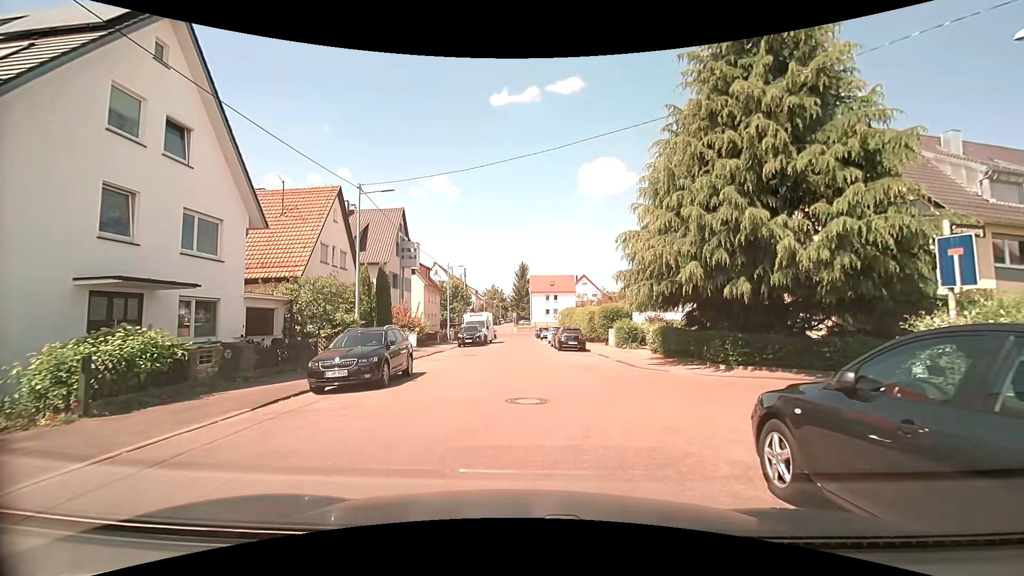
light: Day
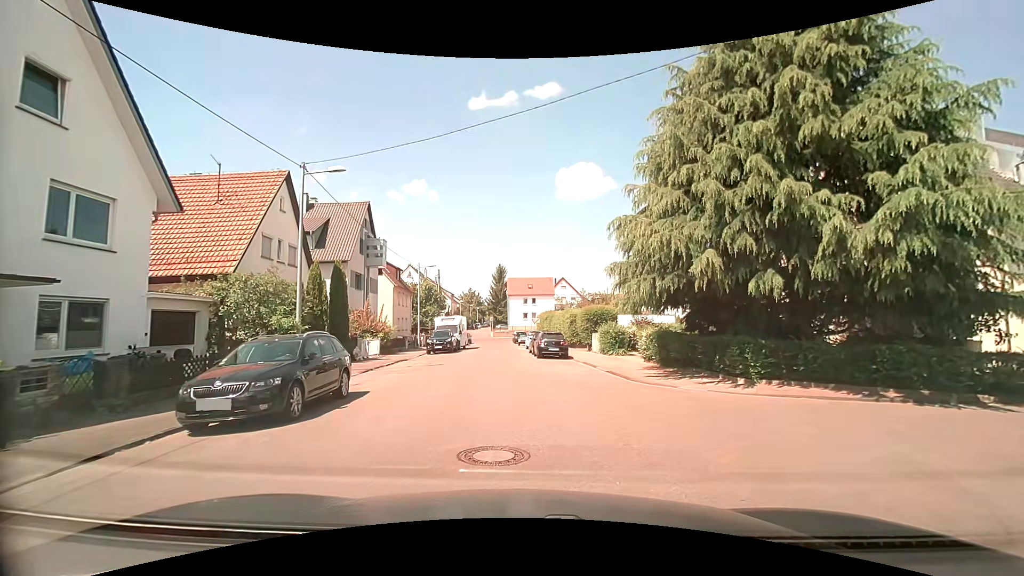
(+0.1, +3.3) m; +3°
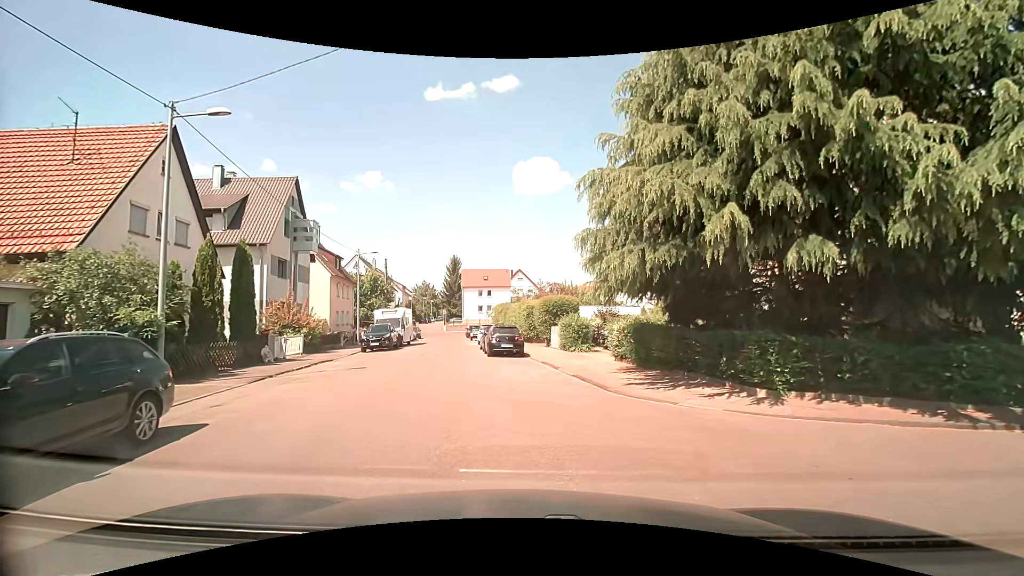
(+0.3, +4.1) m; +6°
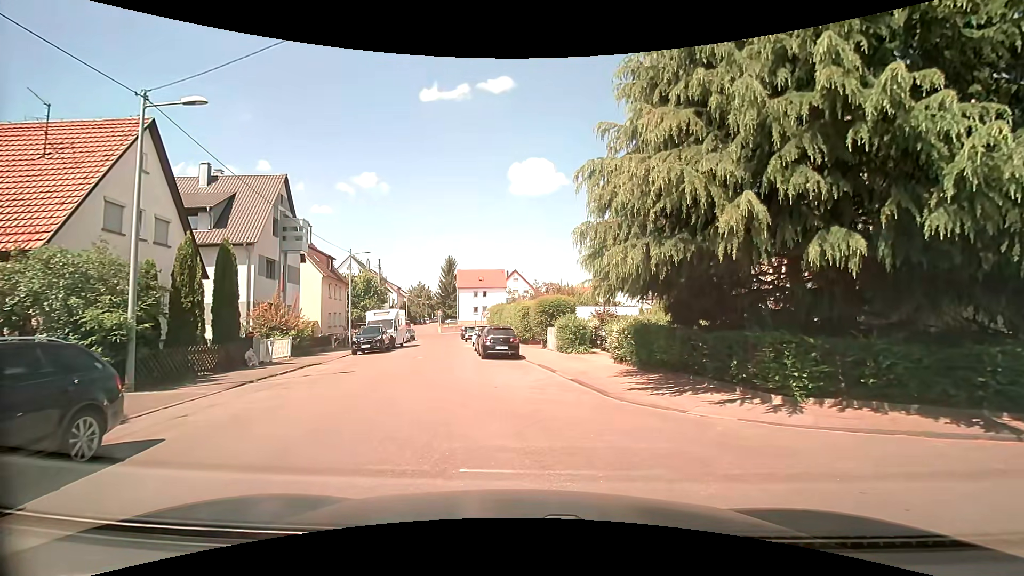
(0.0, +0.7) m; -1°
